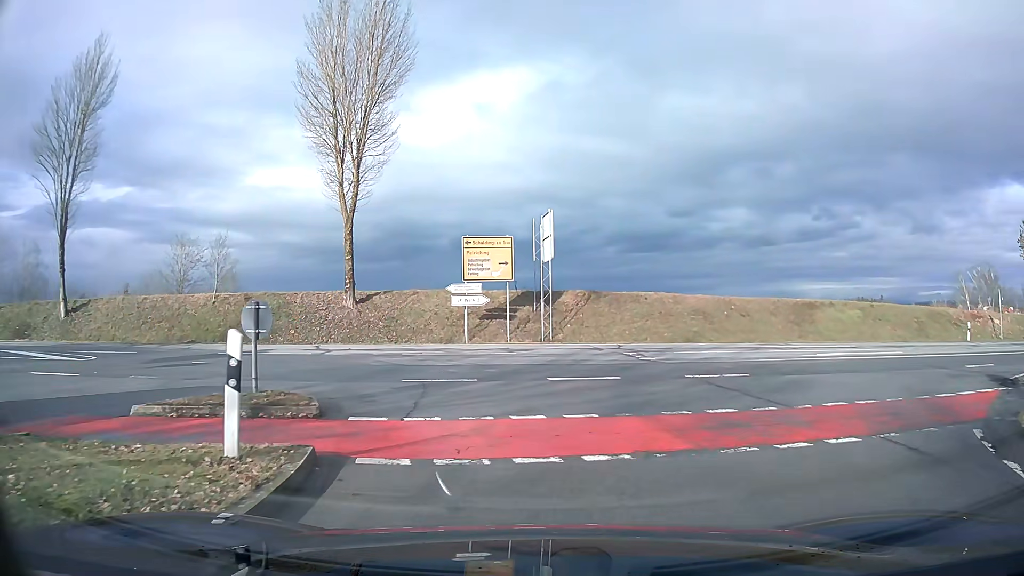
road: tertiary_link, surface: asphalt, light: Day
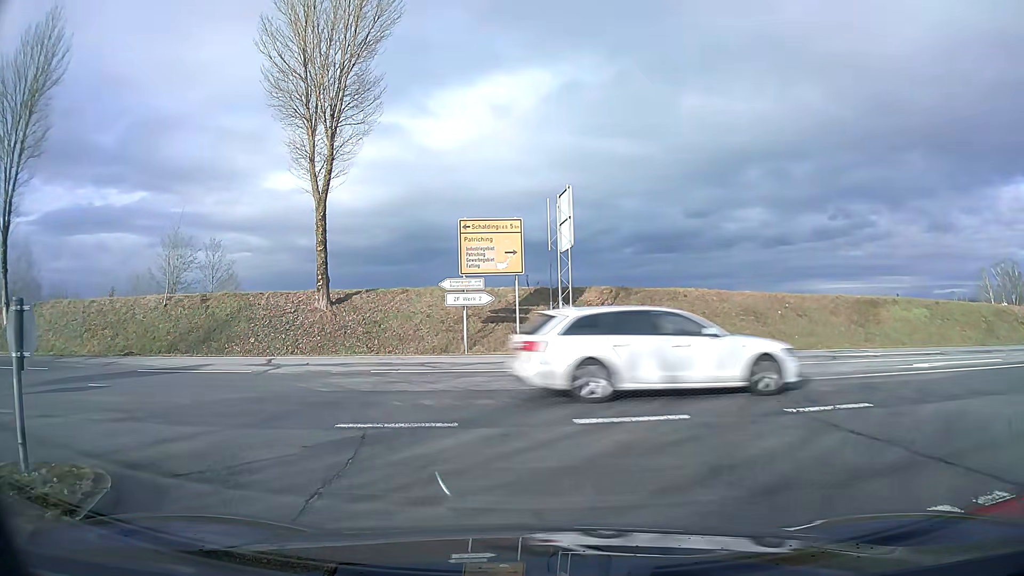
(0.0, +5.3) m; -3°
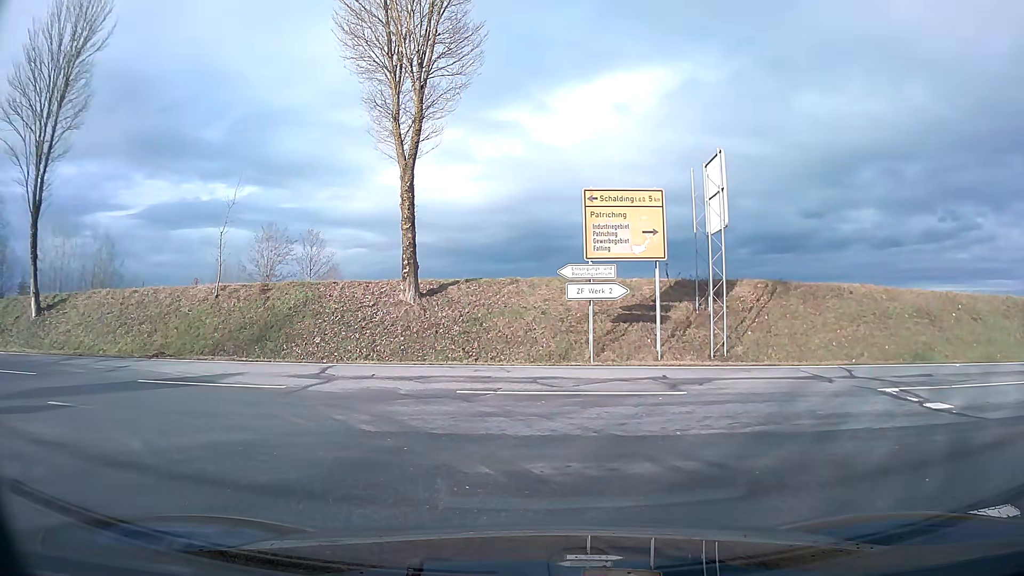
(-0.3, +4.6) m; -7°
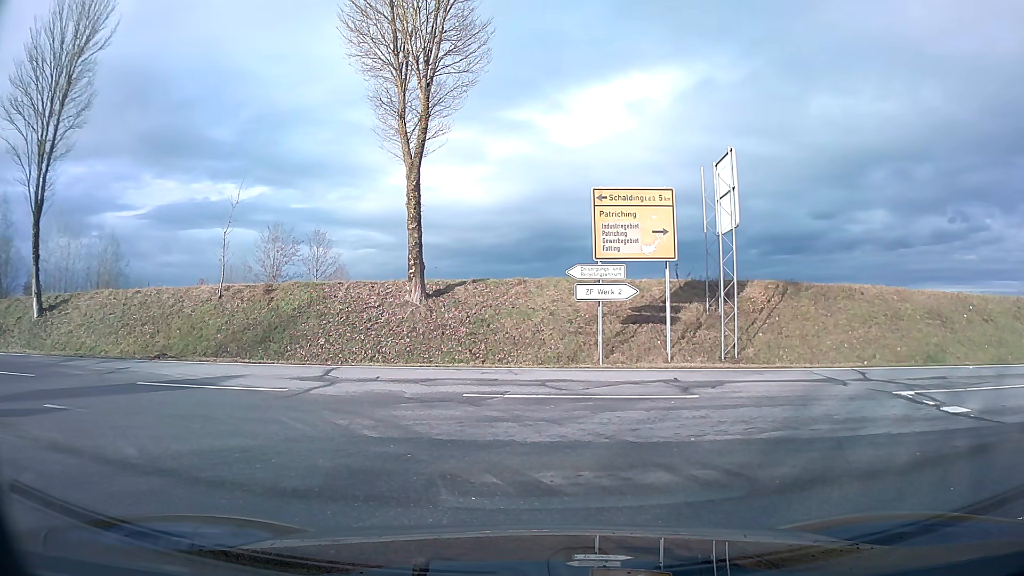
(0.0, +0.4) m; 0°
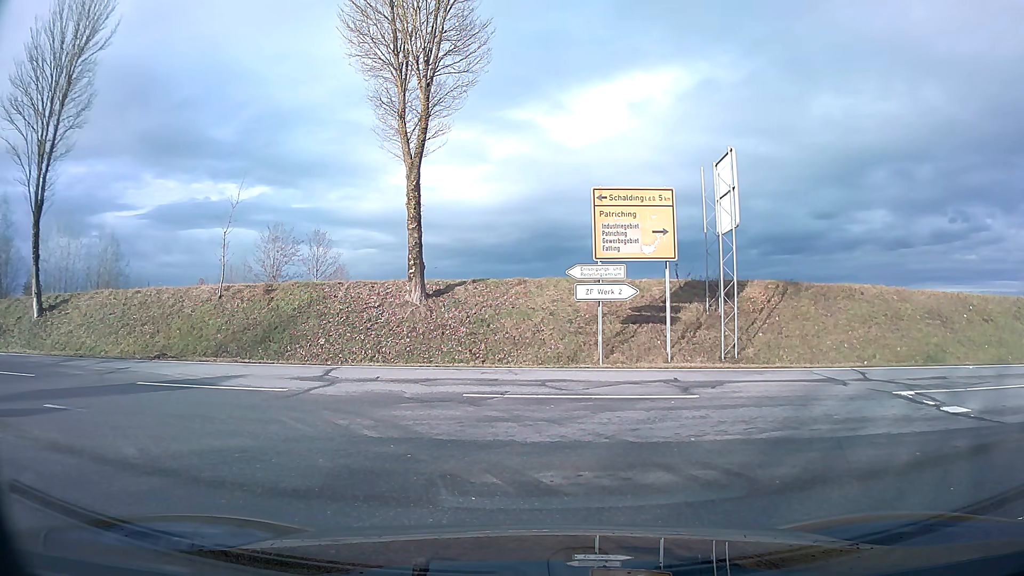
(0.0, 0.0) m; 0°
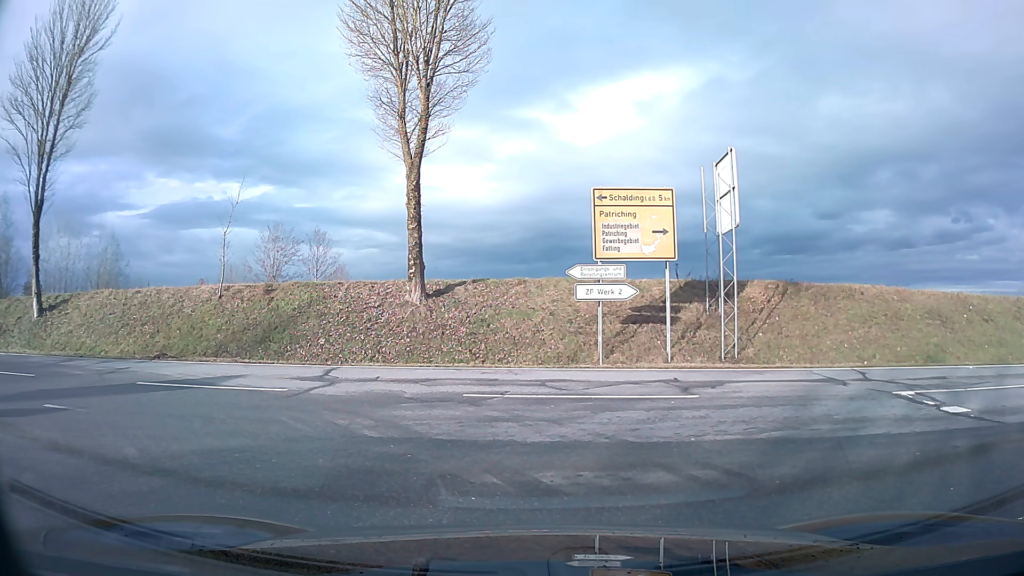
(0.0, 0.0) m; 0°
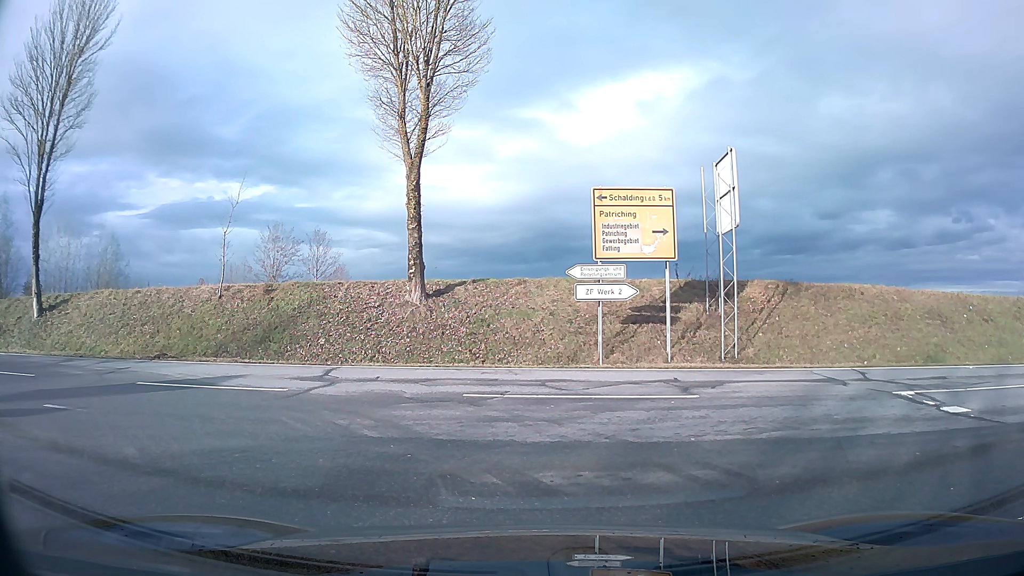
(0.0, 0.0) m; 0°
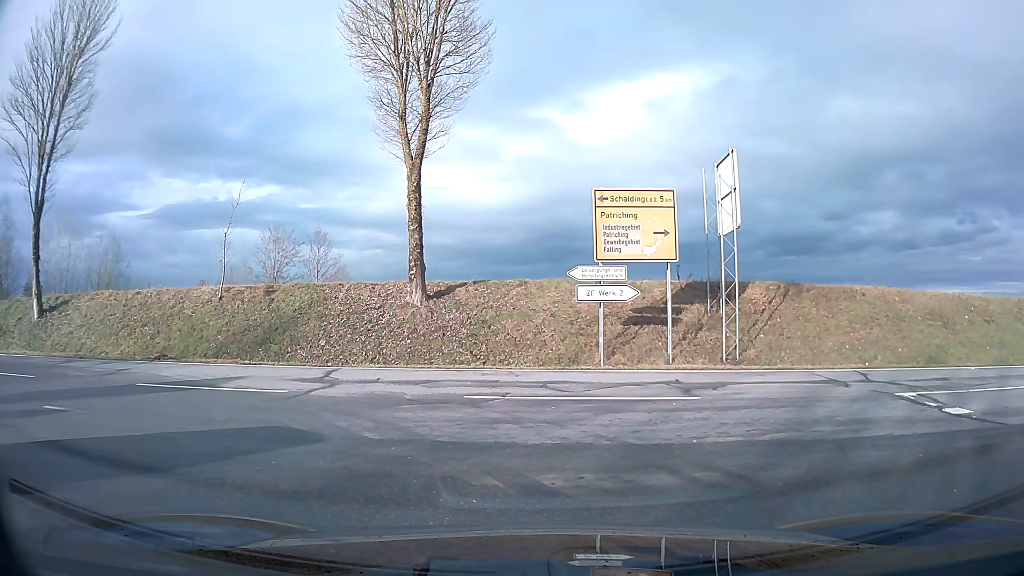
(0.0, 0.0) m; 0°
(-5, +8) (-14, +11) (-24, +12) (-34, +12) (-44, +11) (-54, +11) (-64, +10) (-74, +9) (-84, +9) (-94, +8) m
